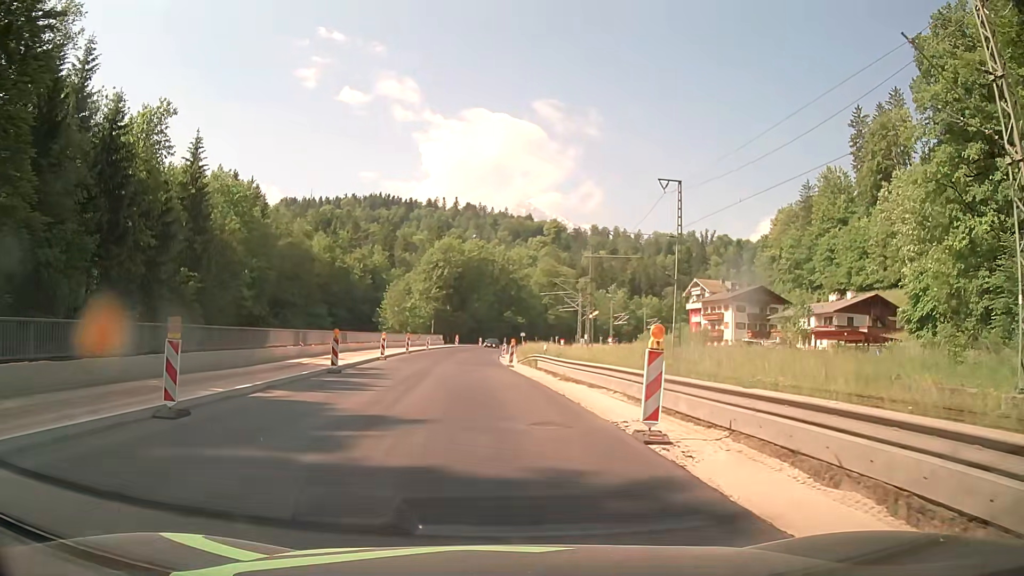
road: primary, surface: asphalt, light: Day
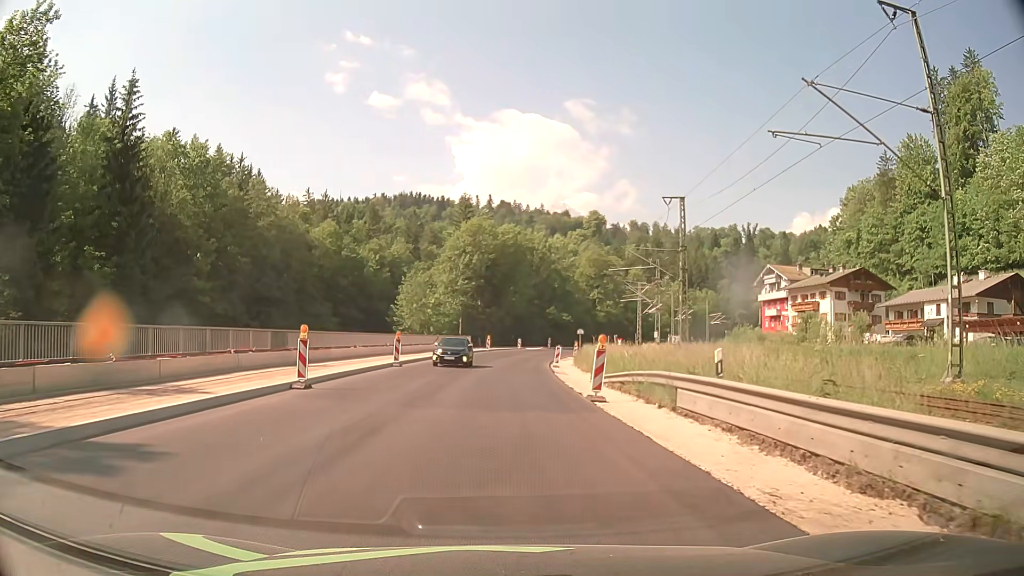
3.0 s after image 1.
(-1.0, +23.3) m; -3°
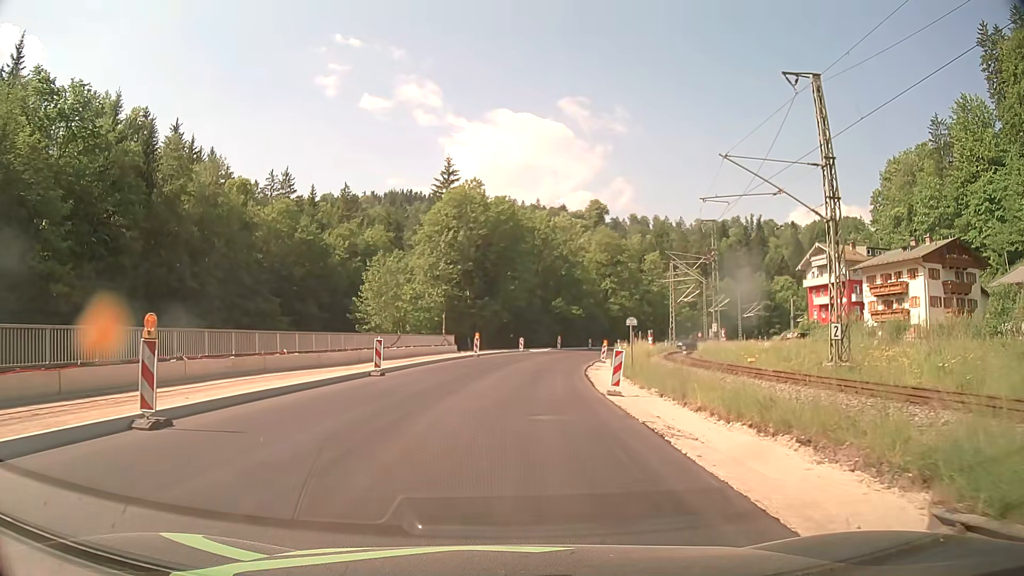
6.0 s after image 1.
(-0.1, +23.3) m; 0°
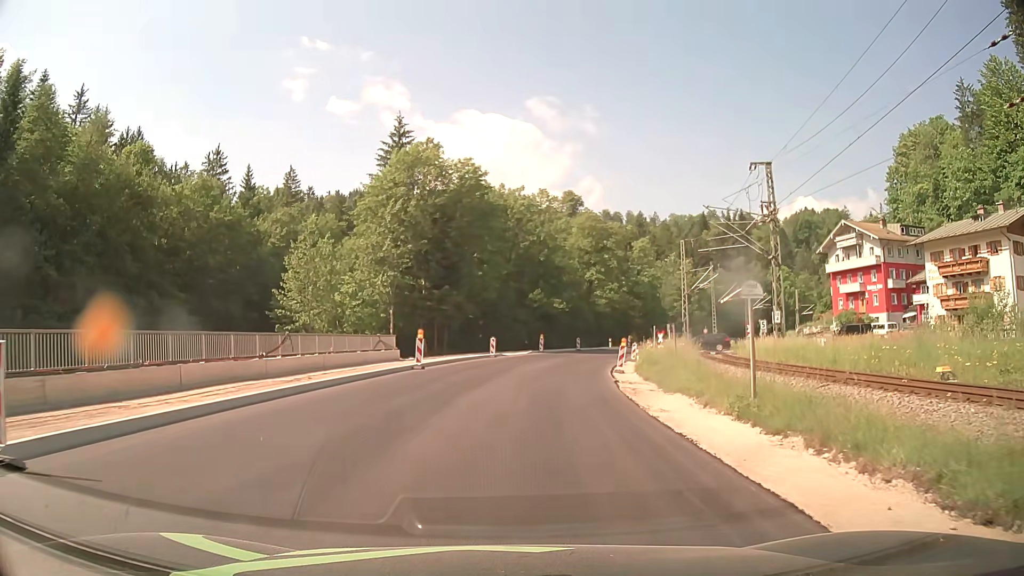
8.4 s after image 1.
(+0.3, +18.5) m; +2°
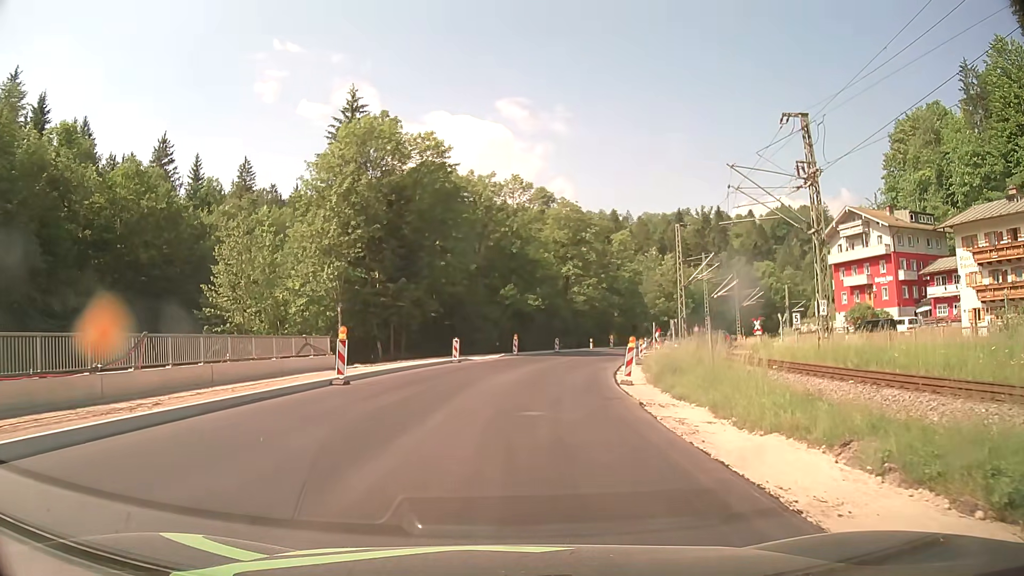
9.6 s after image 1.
(+0.2, +9.2) m; +2°
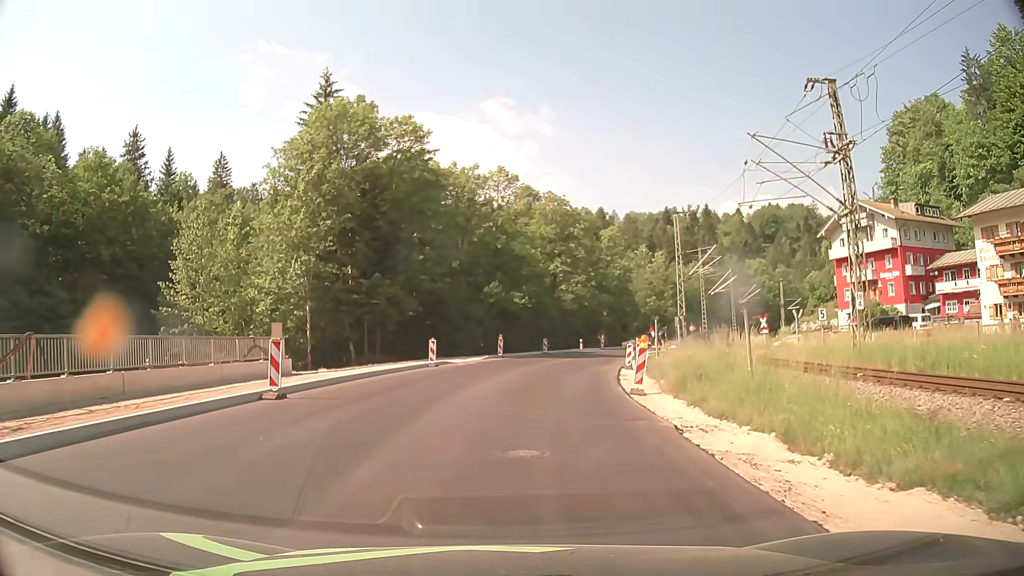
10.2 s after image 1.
(0.0, +4.6) m; +1°
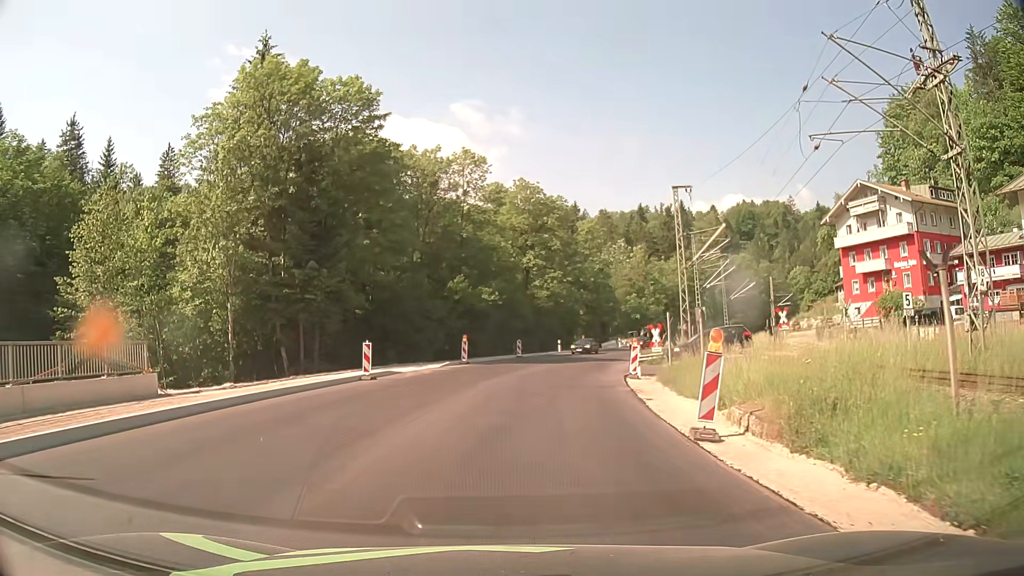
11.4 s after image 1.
(+0.2, +9.2) m; +2°
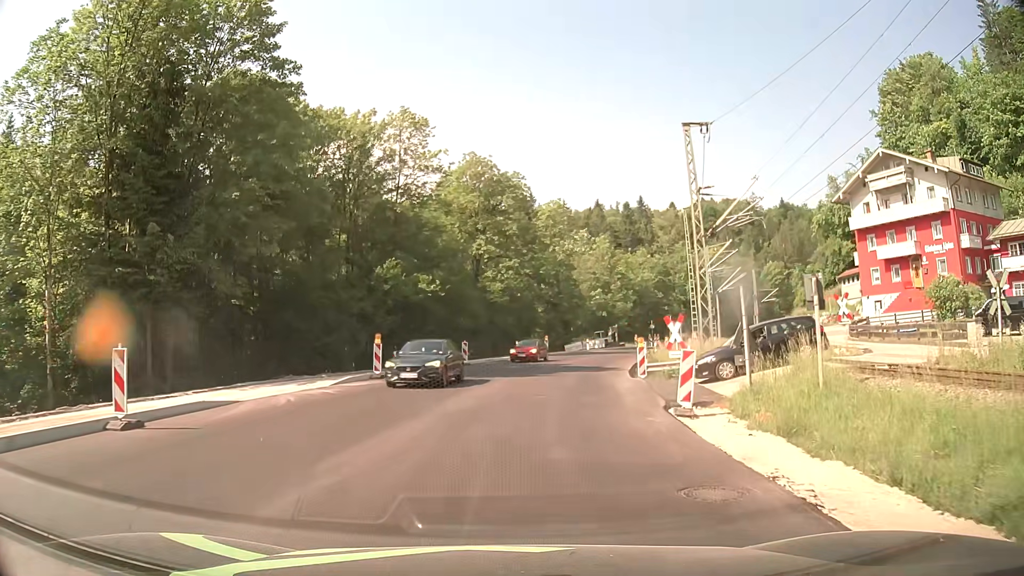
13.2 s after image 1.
(+0.5, +13.8) m; +4°
(0, +10) (+1, +20) (+3, +30) (+5, +40) (+7, +49) (+10, +59) (+14, +68) (+18, +77) (+23, +86) (+28, +95) m
